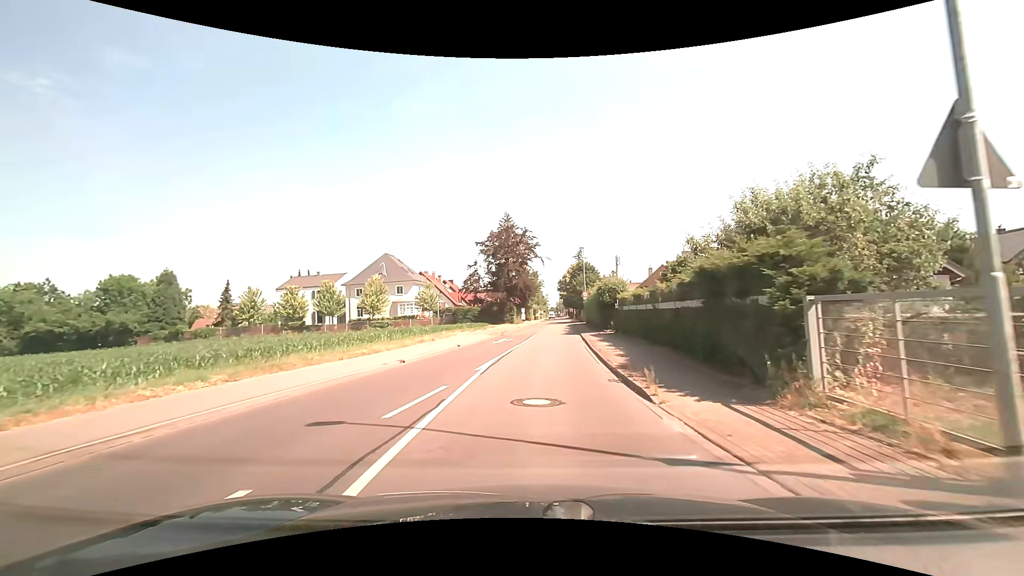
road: secondary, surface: asphalt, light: Day
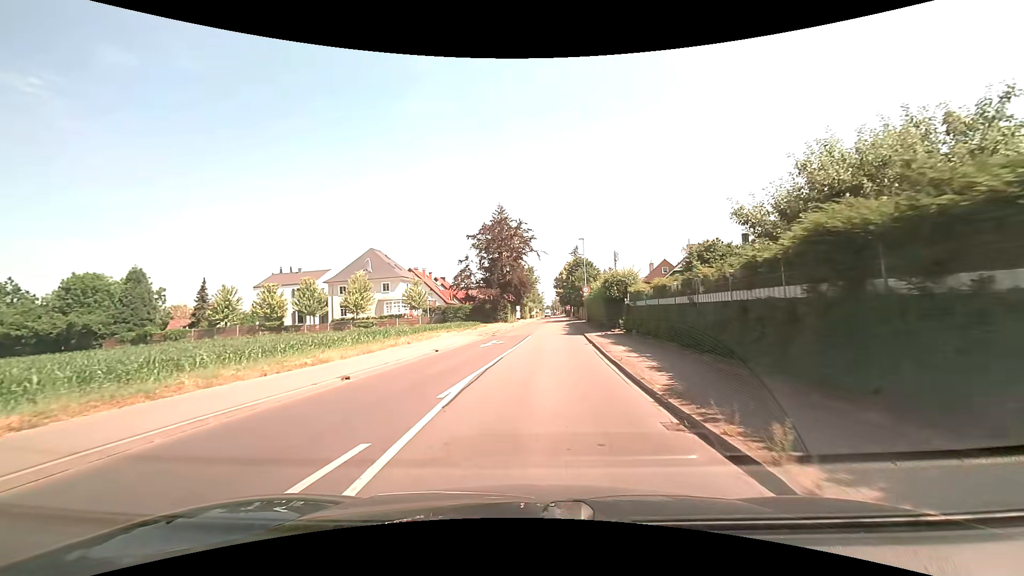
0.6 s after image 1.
(0.0, +4.7) m; +1°
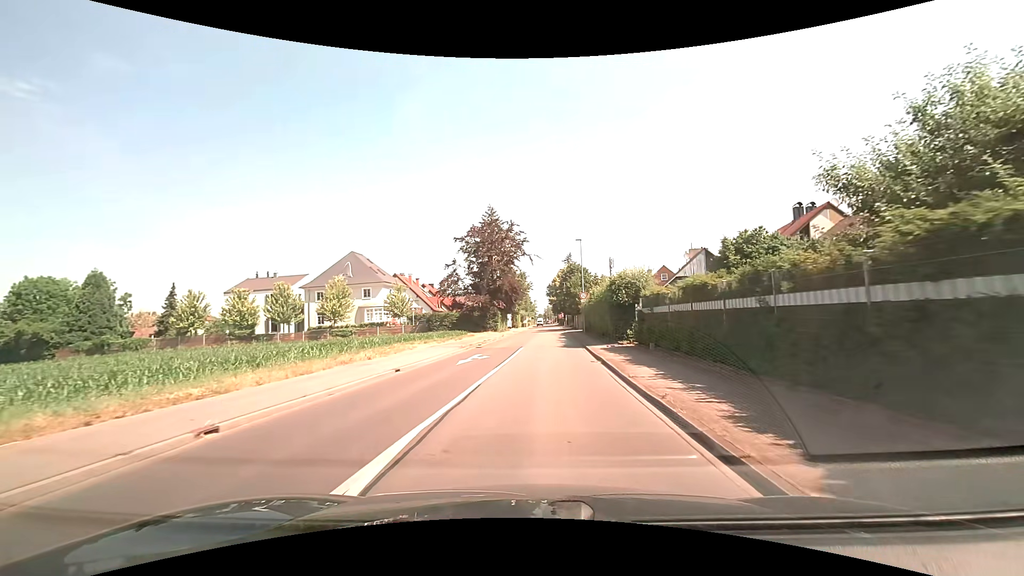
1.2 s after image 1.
(0.0, +4.7) m; 0°
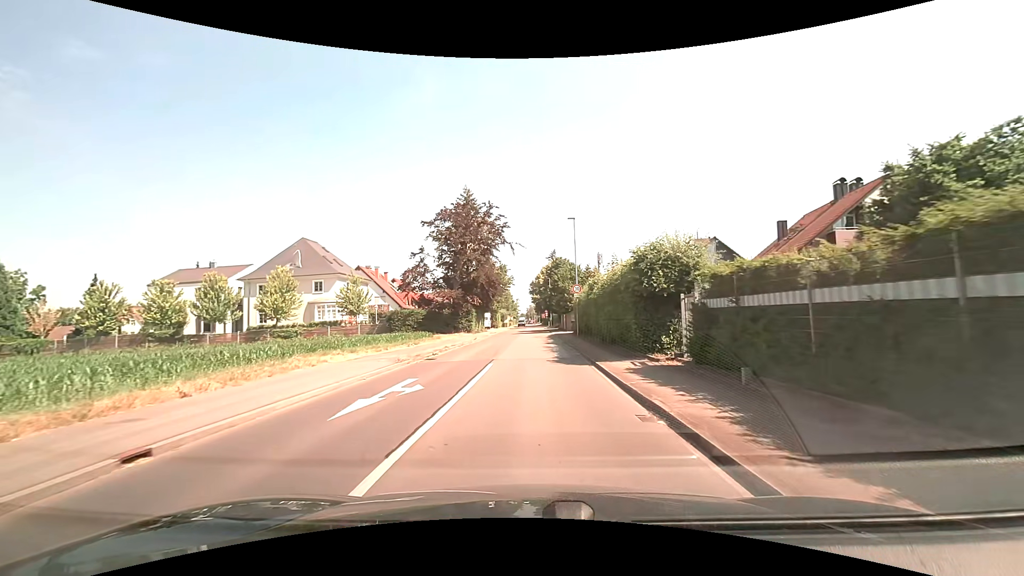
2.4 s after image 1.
(+0.2, +9.3) m; +2°
